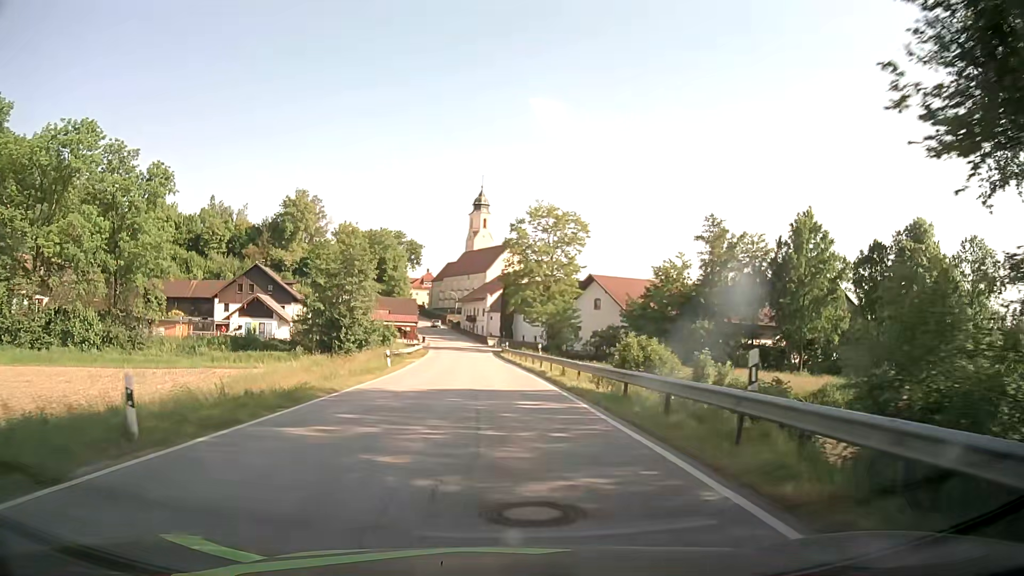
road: secondary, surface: asphalt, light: Day
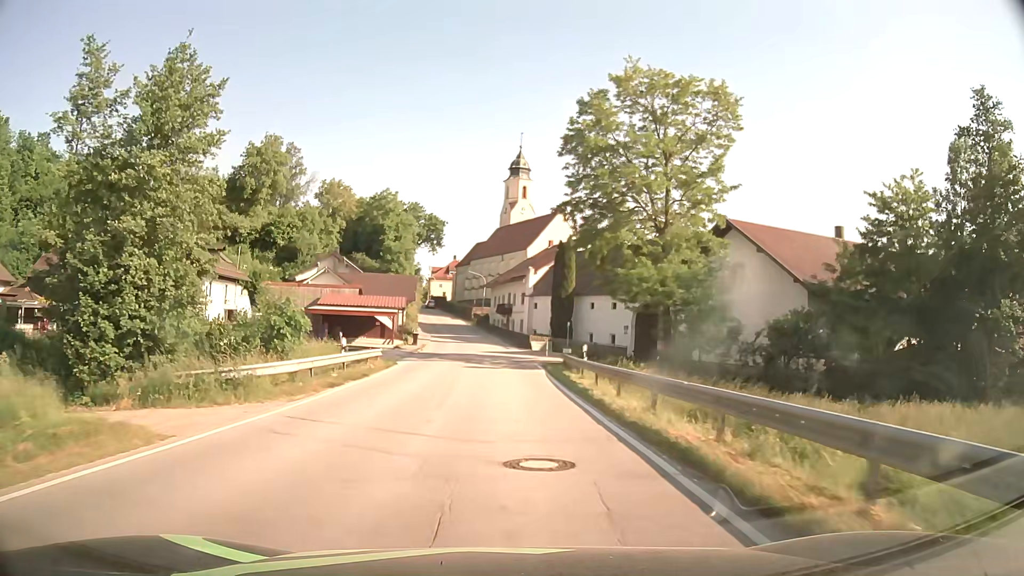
(-1.0, +39.9) m; -3°
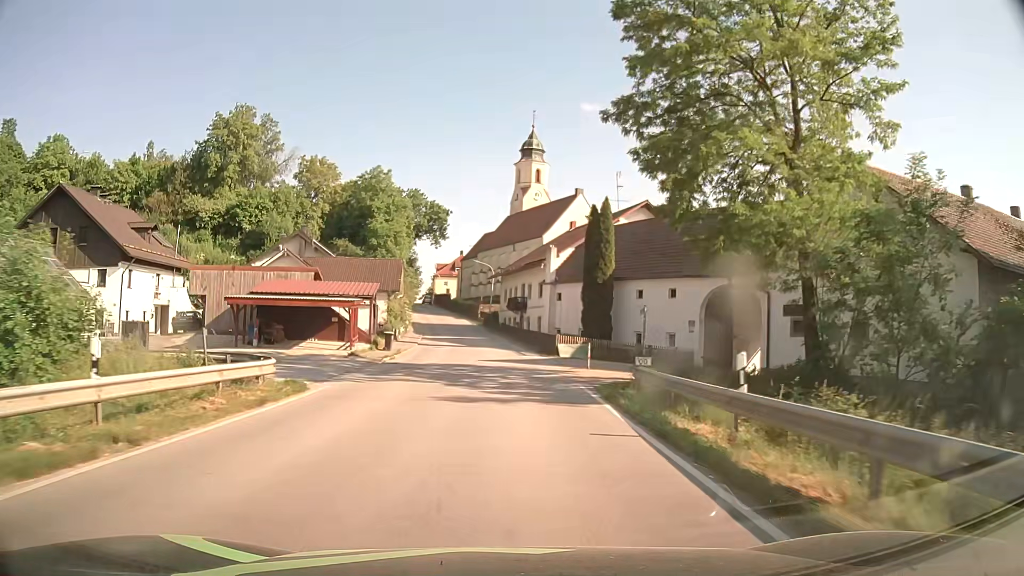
(-0.1, +15.9) m; -1°
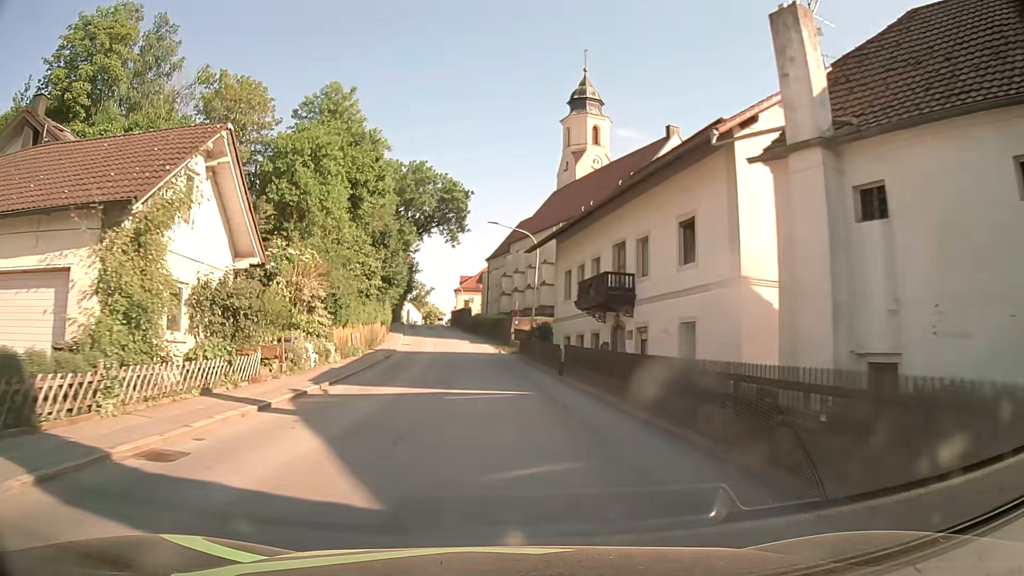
(-1.0, +39.1) m; -3°
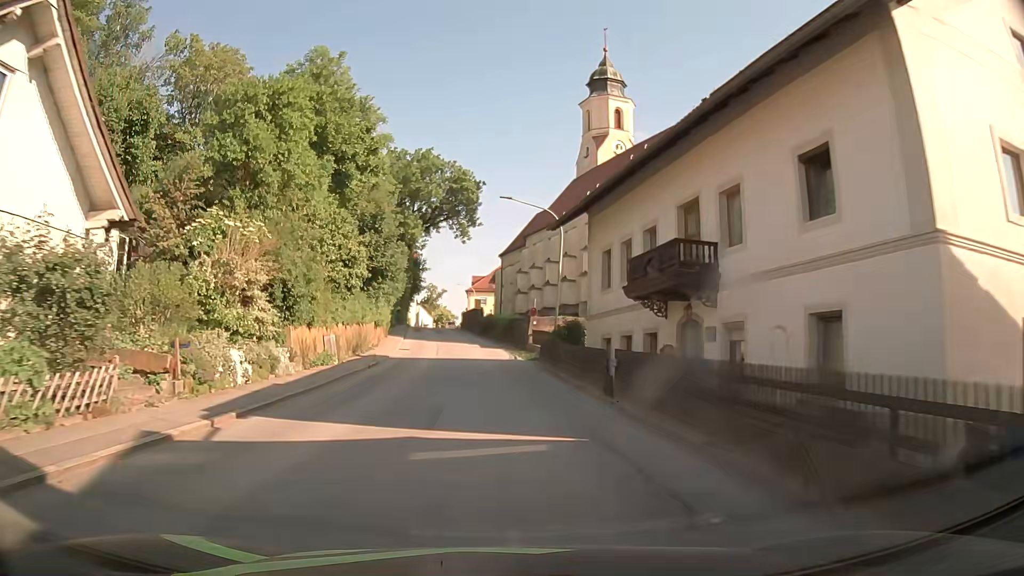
(-0.1, +7.7) m; -1°
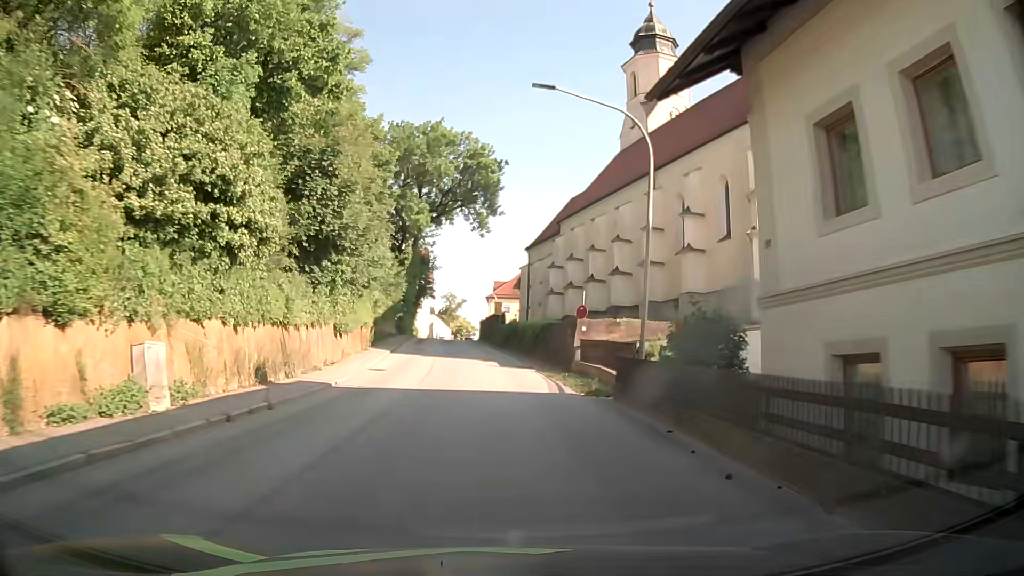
(-0.2, +15.4) m; -2°
(0, +10) (0, +20) (-1, +30) (-2, +40) (-3, +50) (-4, +60) (-5, +70) (-6, +80) (-7, +90) (-7, +100) m
